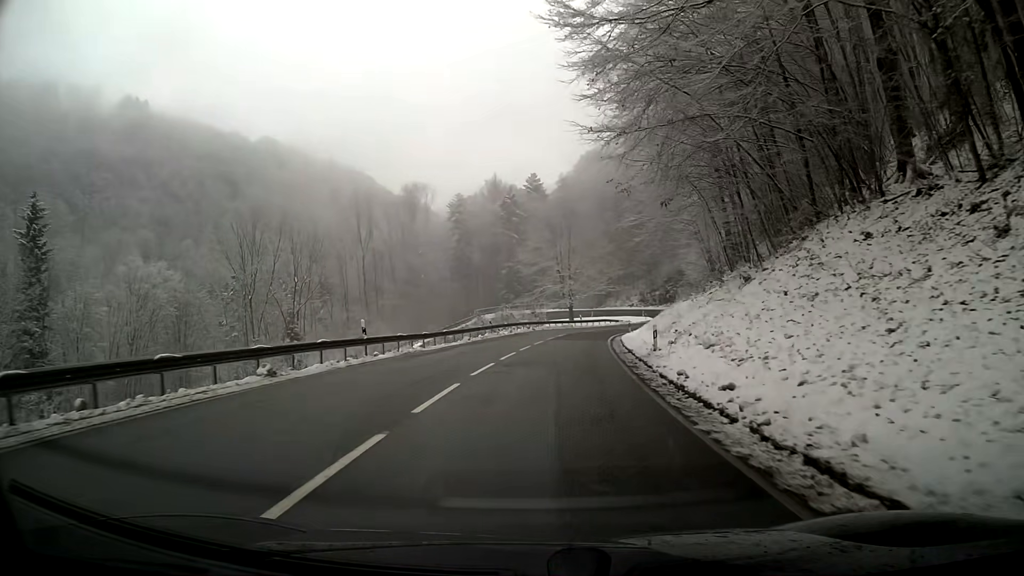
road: primary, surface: asphalt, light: Day
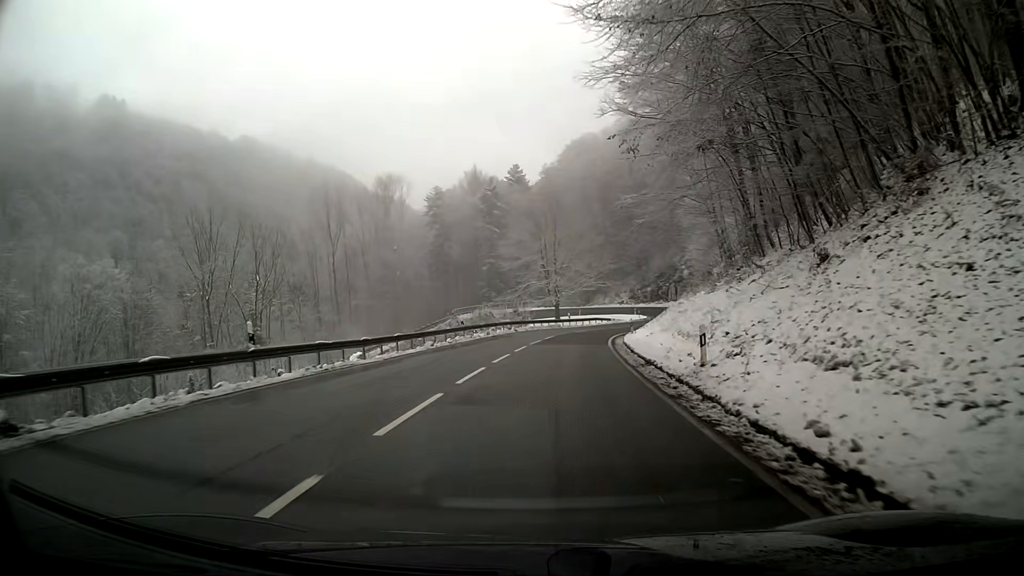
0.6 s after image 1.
(+0.1, +8.1) m; +2°
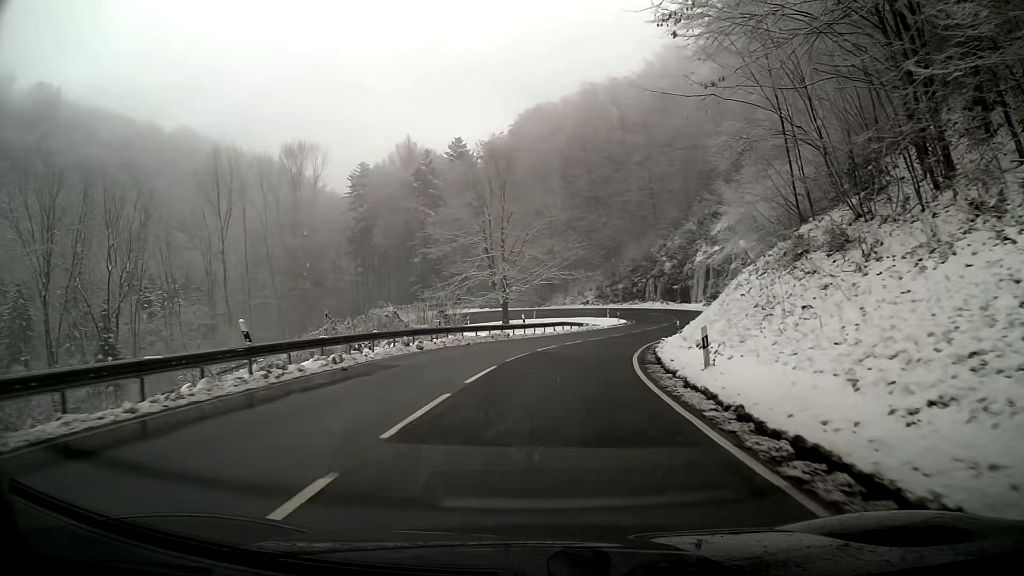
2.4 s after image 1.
(+0.9, +24.0) m; +5°
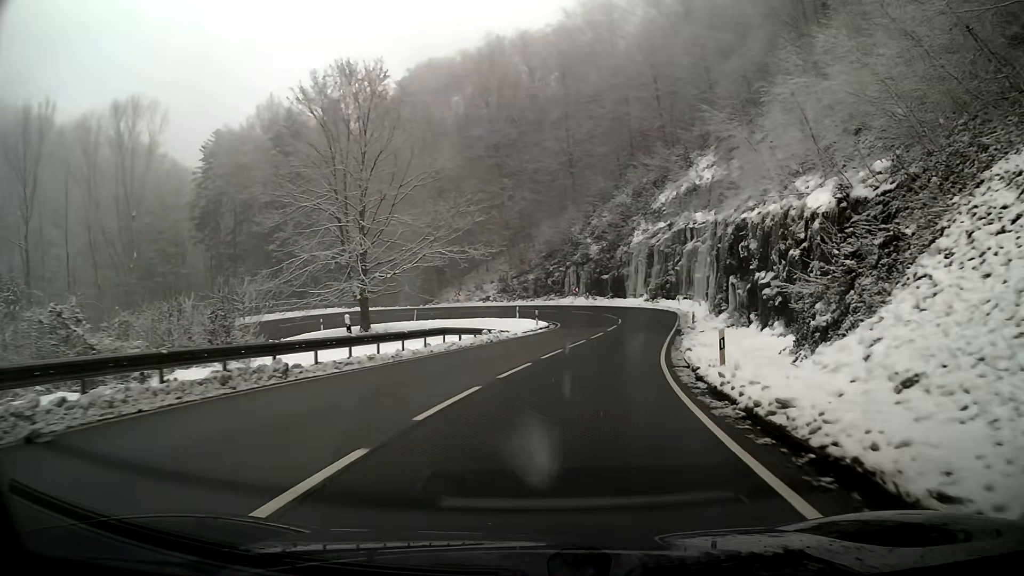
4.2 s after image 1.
(+1.6, +22.4) m; +9°
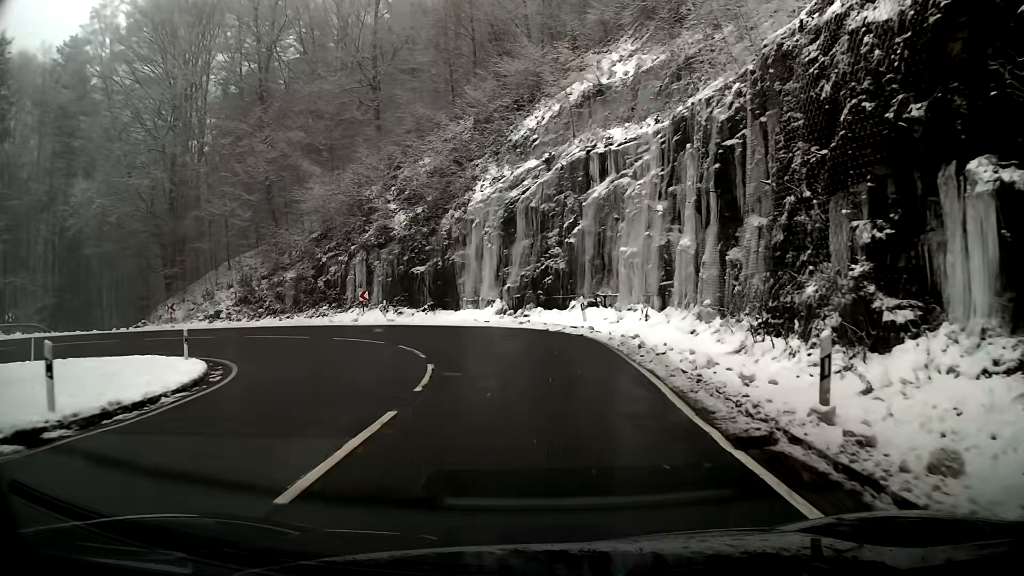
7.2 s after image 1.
(+3.9, +33.0) m; +12°
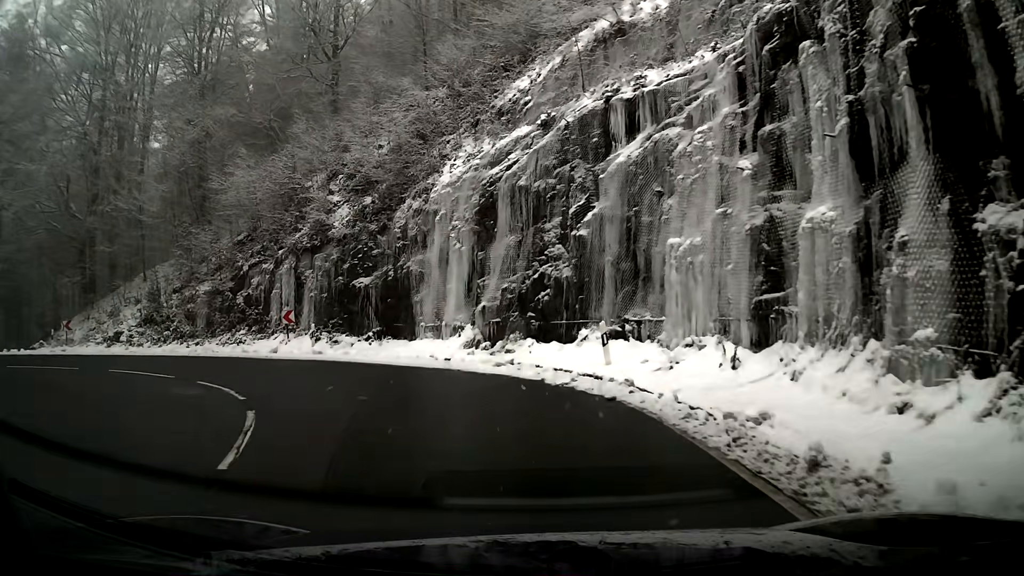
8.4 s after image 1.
(0.0, +10.4) m; -1°
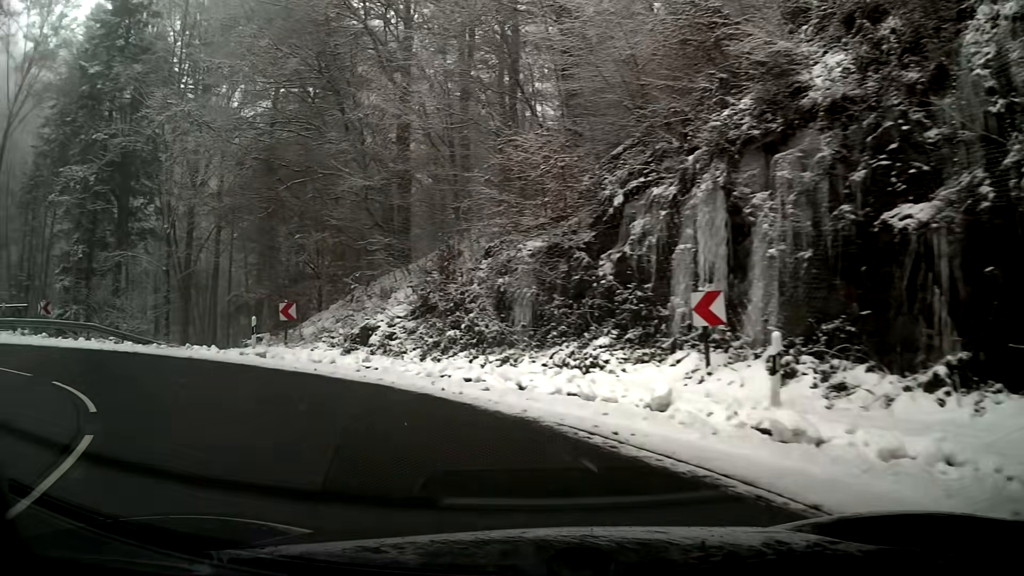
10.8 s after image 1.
(-5.1, +16.3) m; -42°
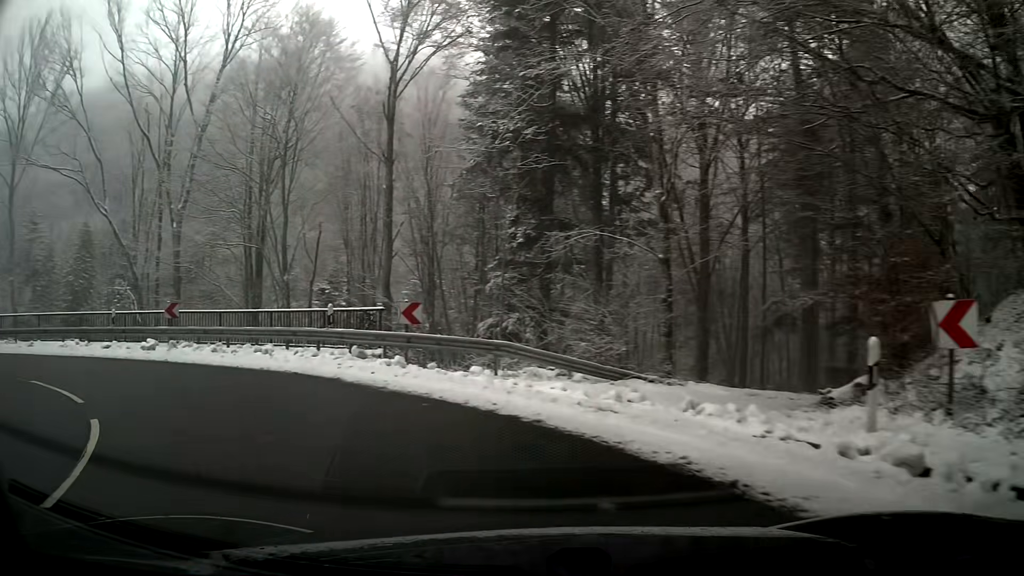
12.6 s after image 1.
(-5.2, +11.8) m; -47°
